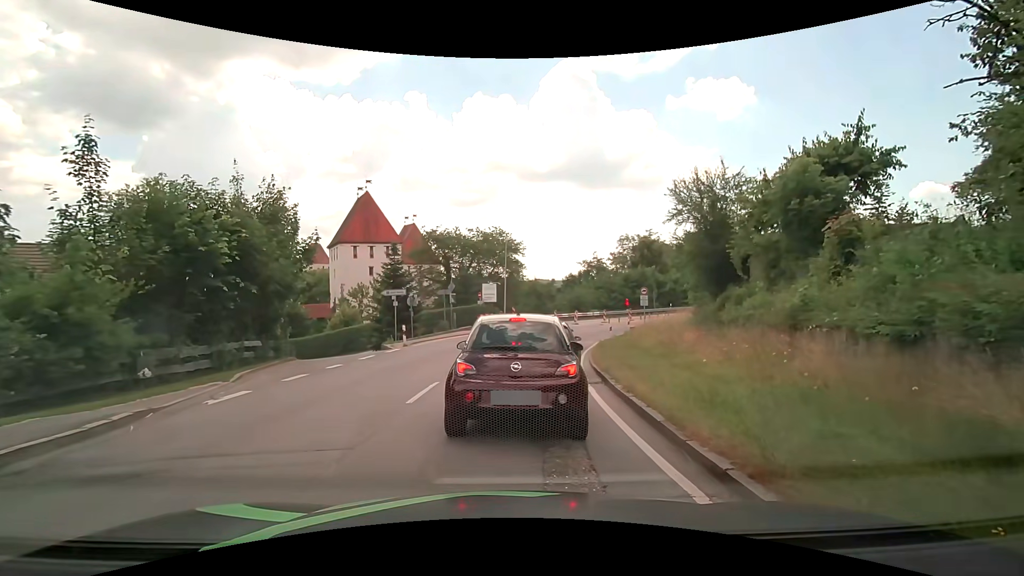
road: secondary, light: Day
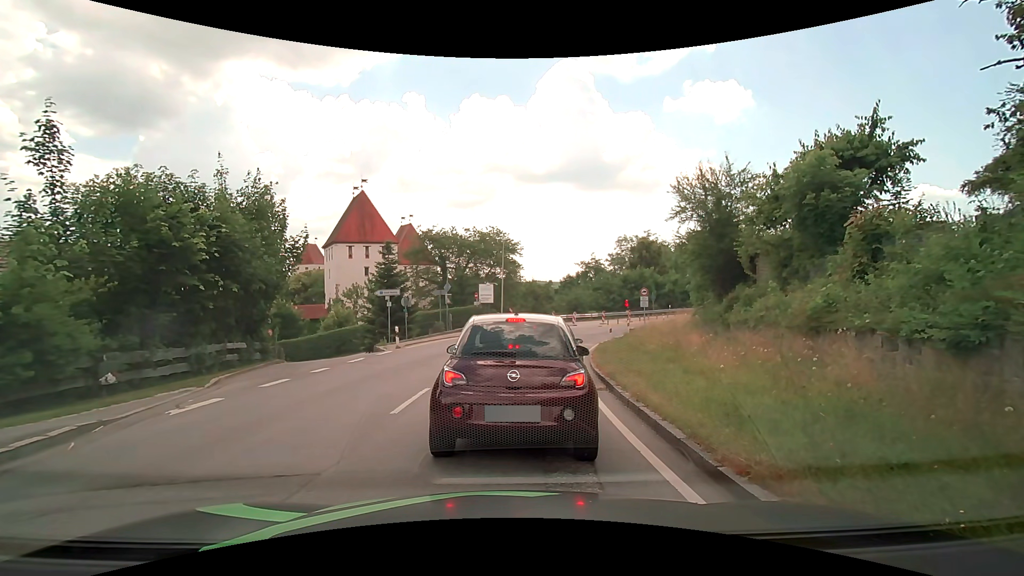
(0.0, +0.9) m; 0°
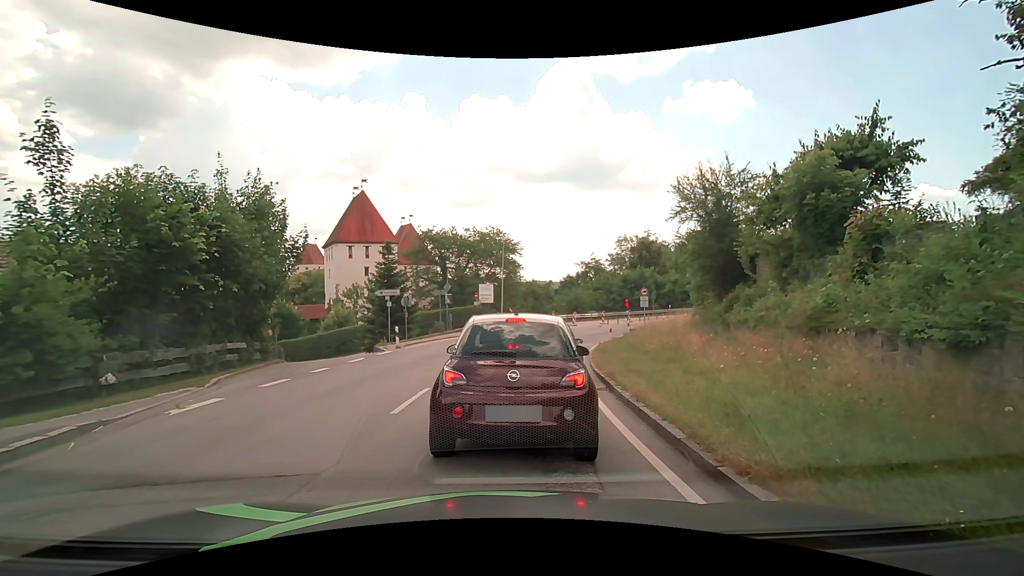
(0.0, 0.0) m; 0°
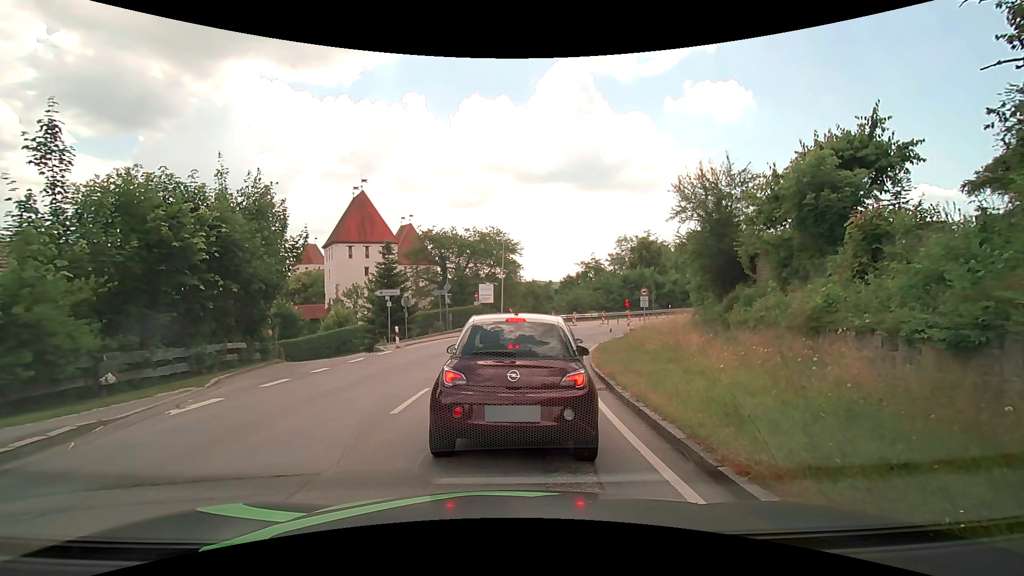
(0.0, 0.0) m; 0°
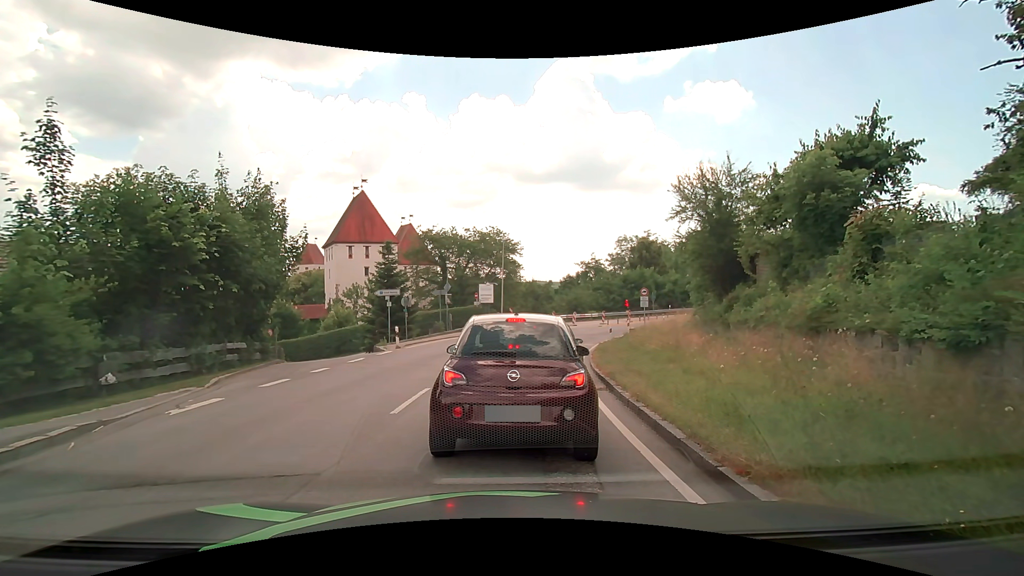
(0.0, 0.0) m; 0°
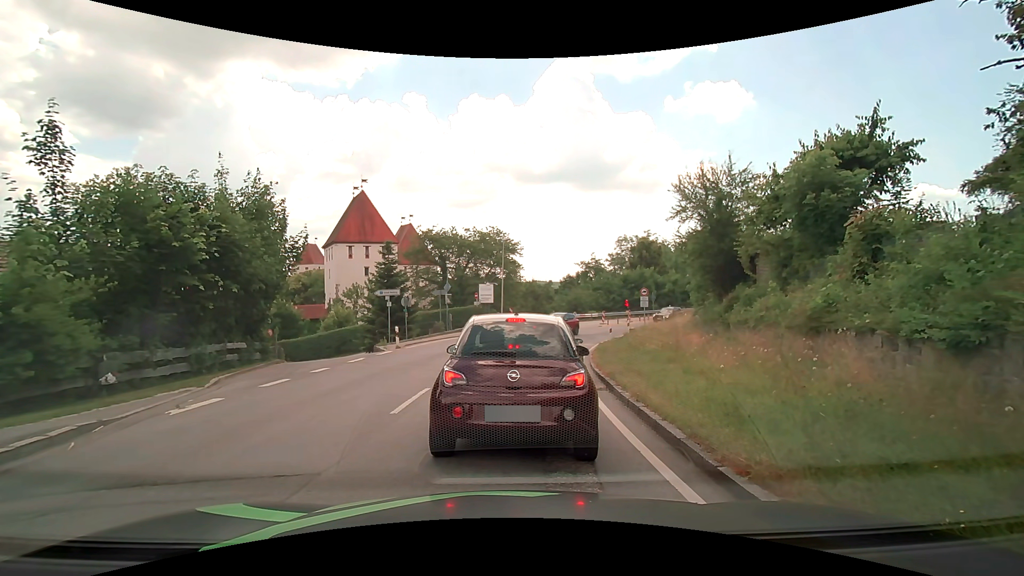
(0.0, 0.0) m; 0°
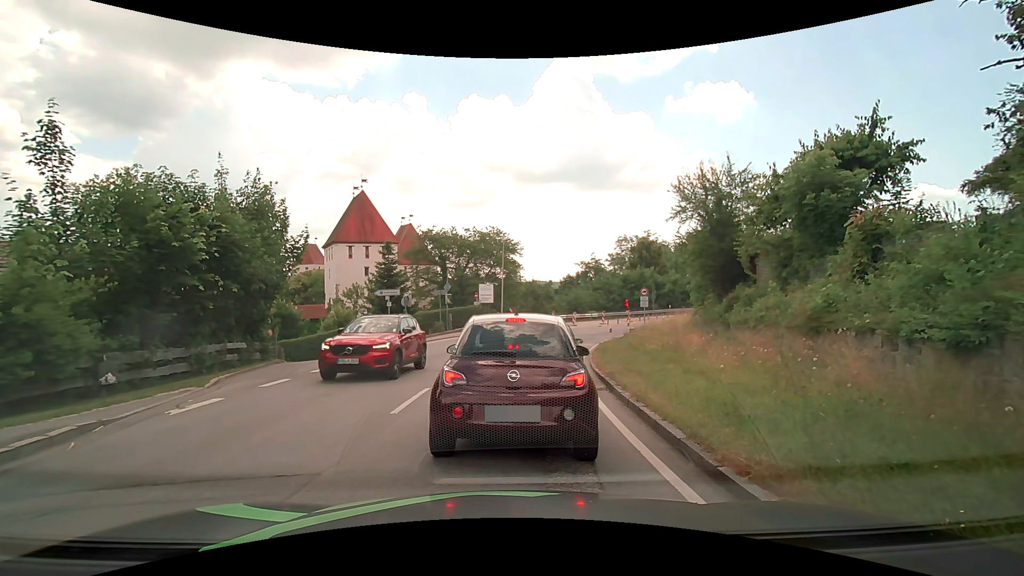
(0.0, 0.0) m; 0°
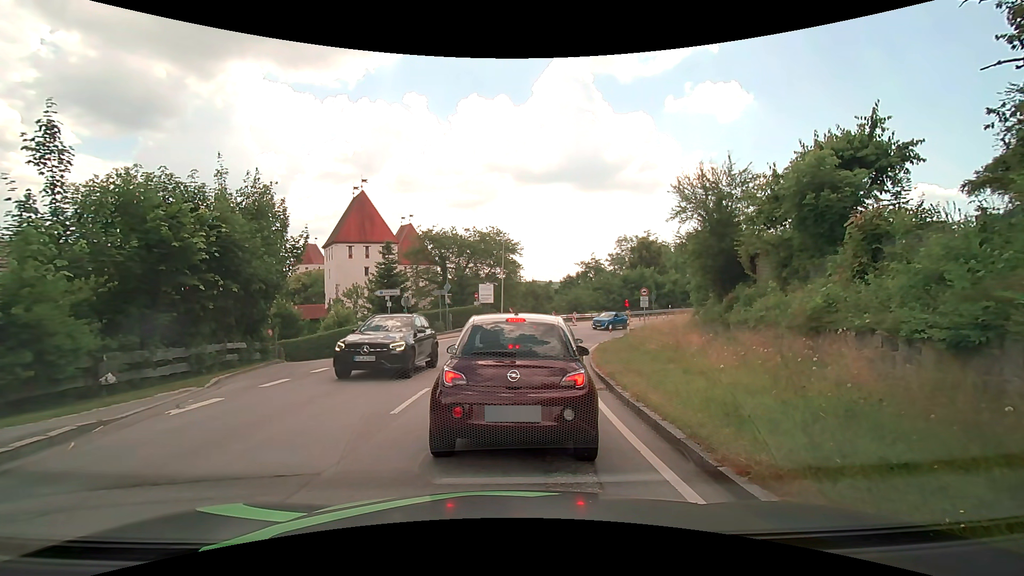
(0.0, 0.0) m; 0°
